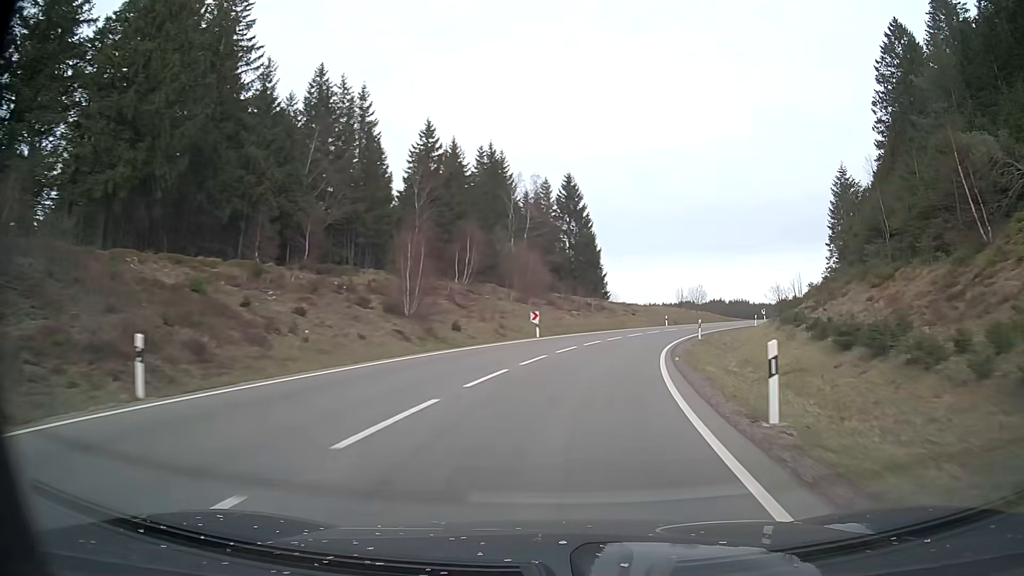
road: primary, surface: asphalt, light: Day
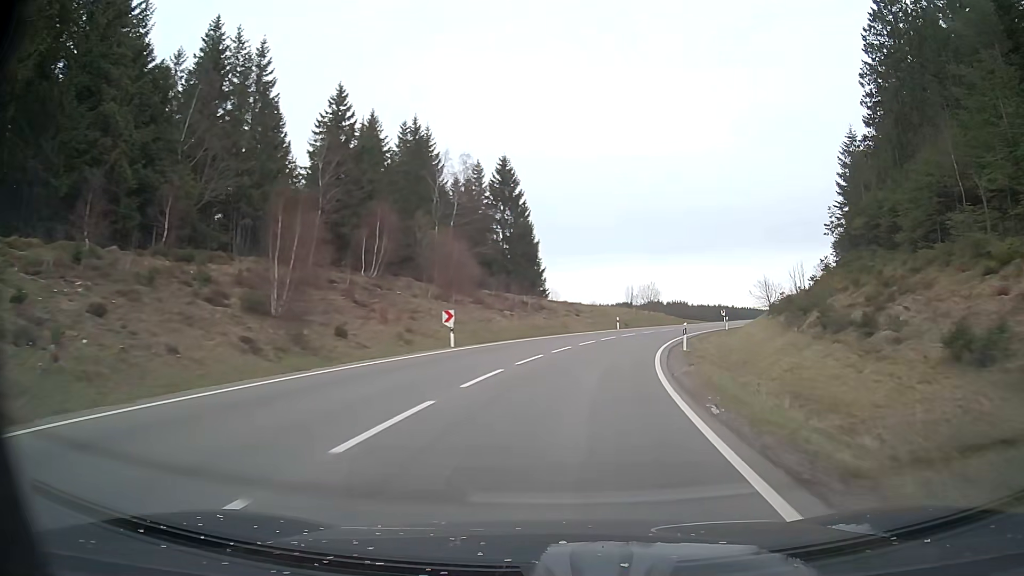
(+0.5, +11.9) m; +5°
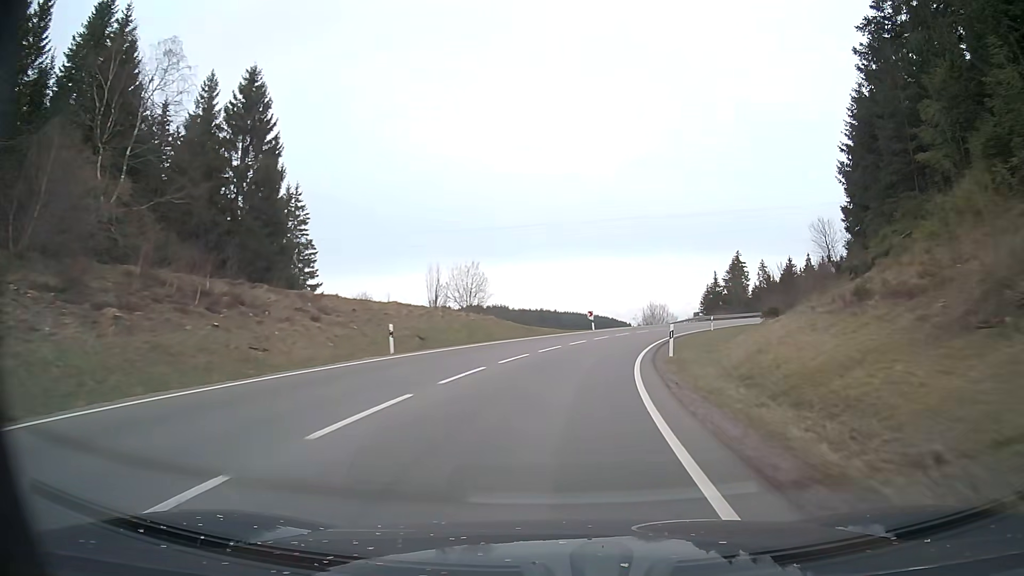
(+4.6, +34.7) m; +15°
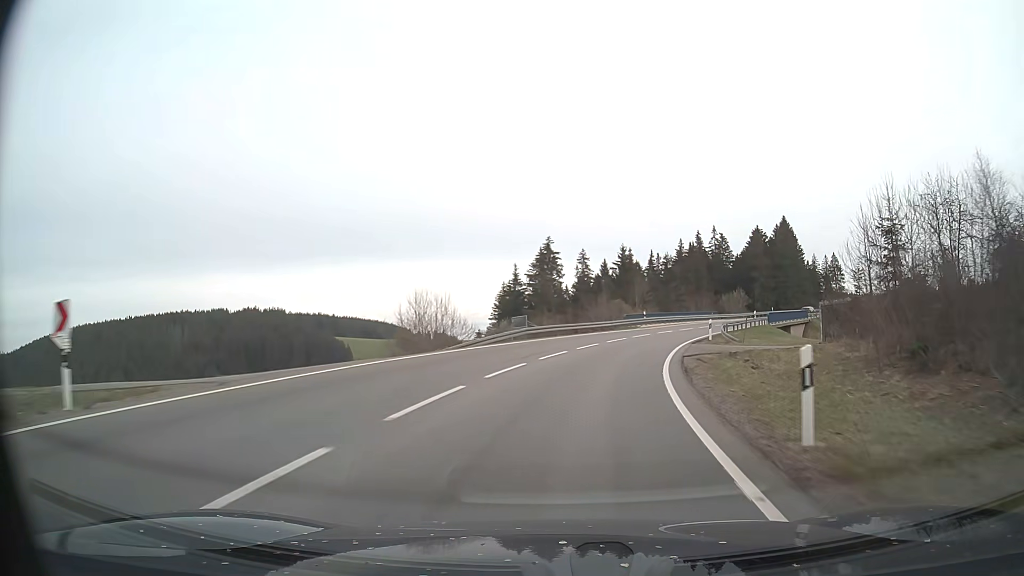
(+7.7, +45.2) m; +19°
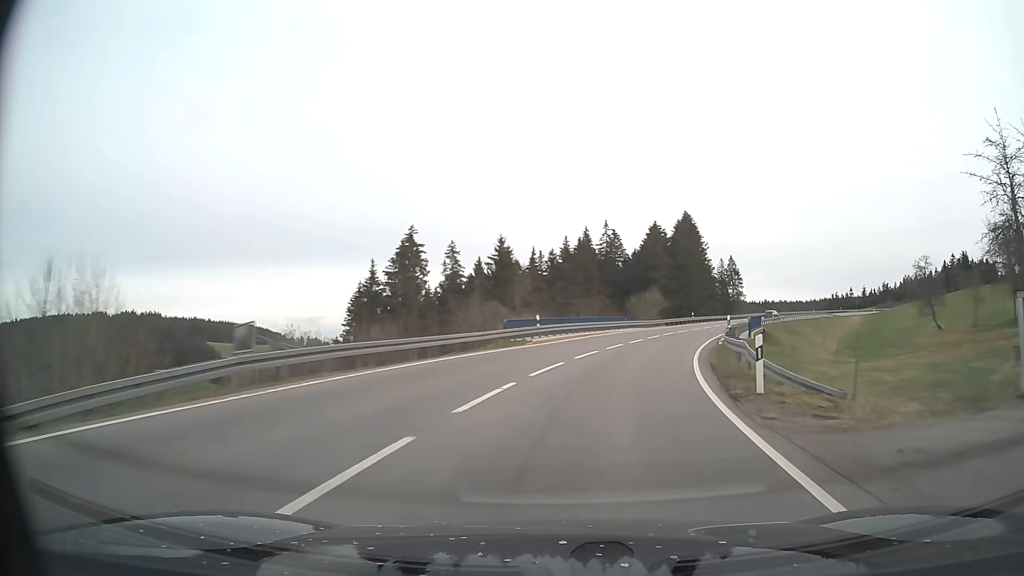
(+2.1, +22.8) m; +11°
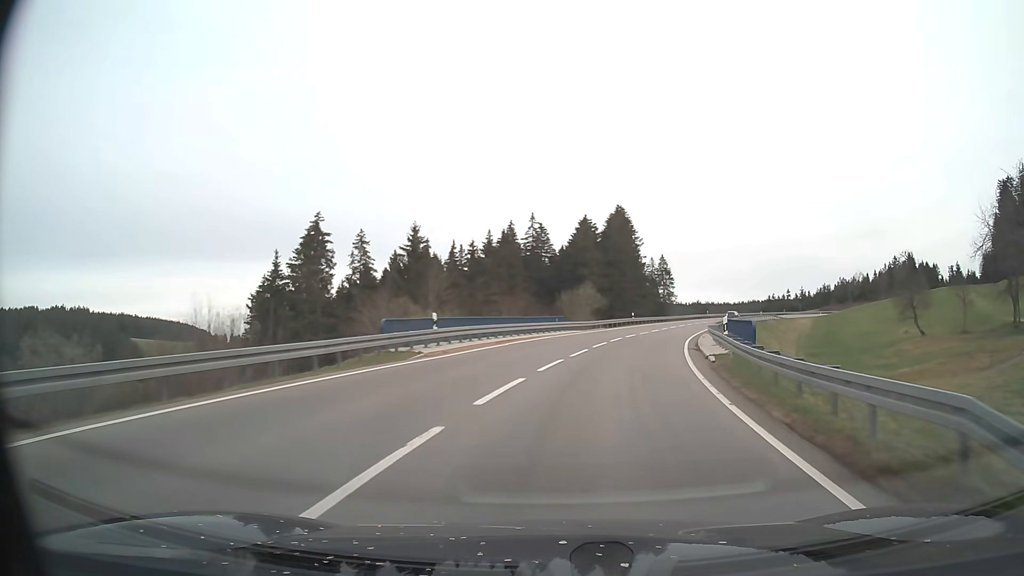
(+0.6, +11.4) m; +6°
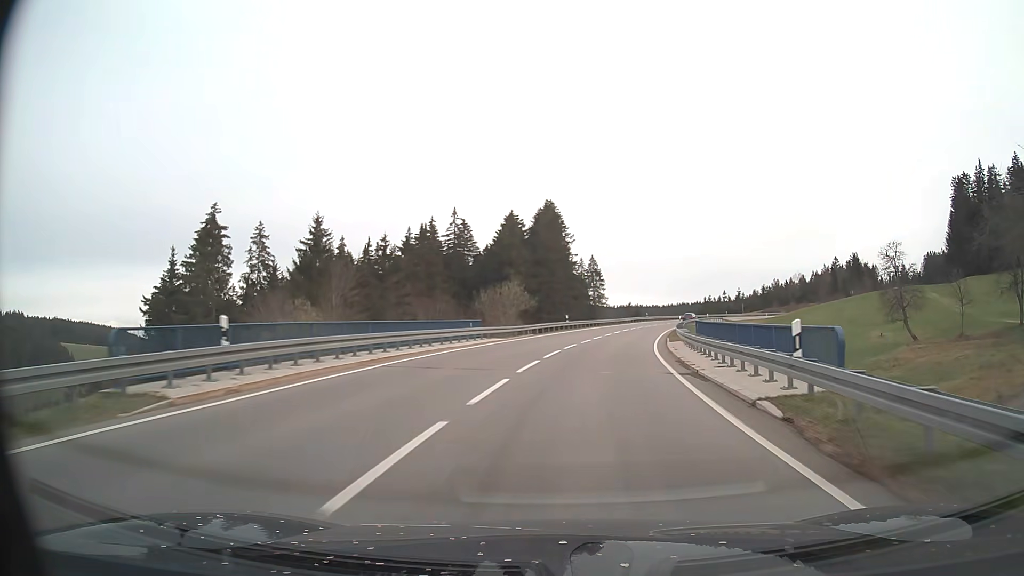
(+0.7, +11.4) m; +6°
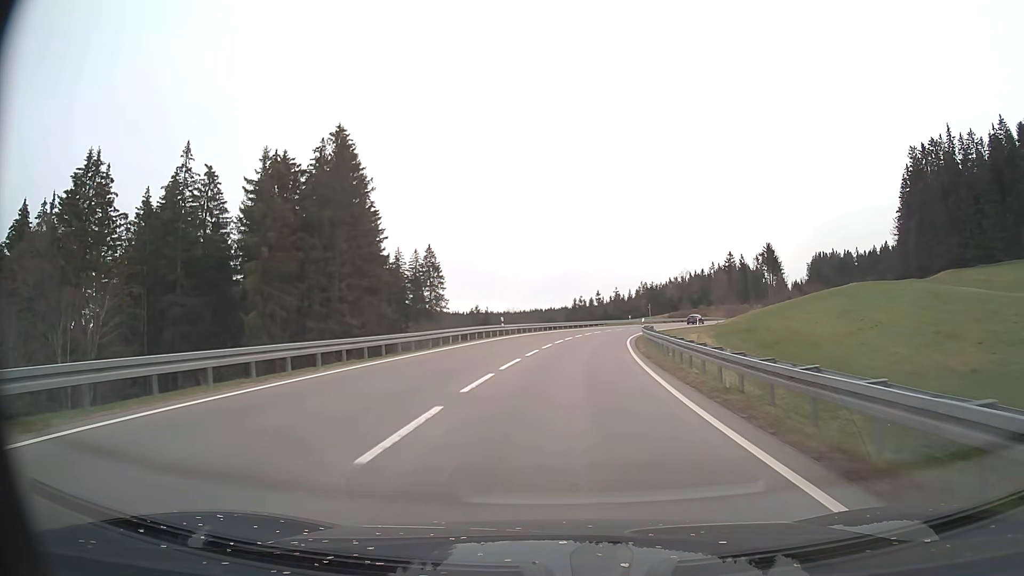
(+7.7, +57.8) m; +13°
(0, +10) (0, +20) (+1, +30) (+2, +40) (+3, +50) (+5, +60) (+8, +69) (+11, +79) (+15, +88) (+19, +97) m
